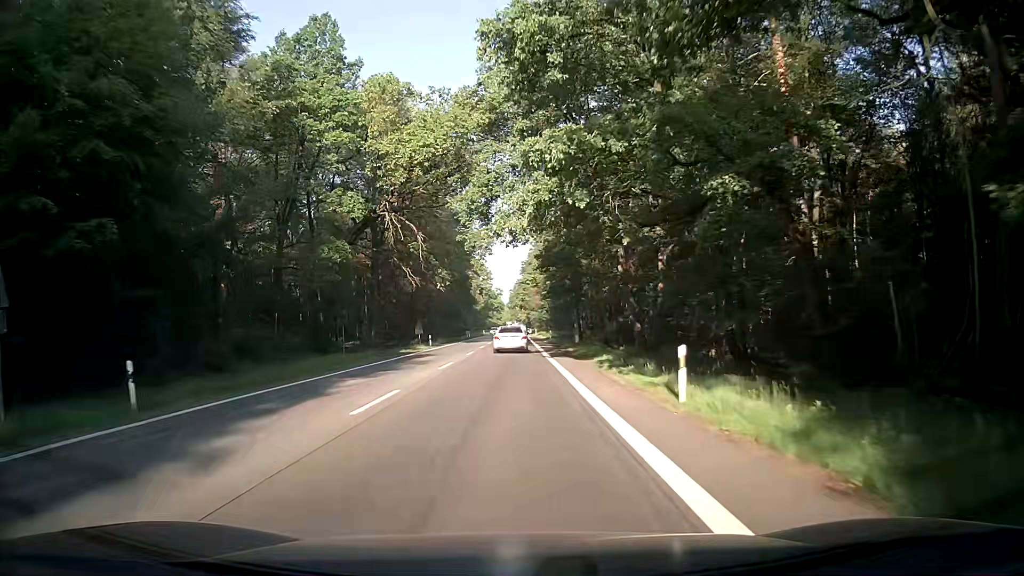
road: secondary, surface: asphalt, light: Day
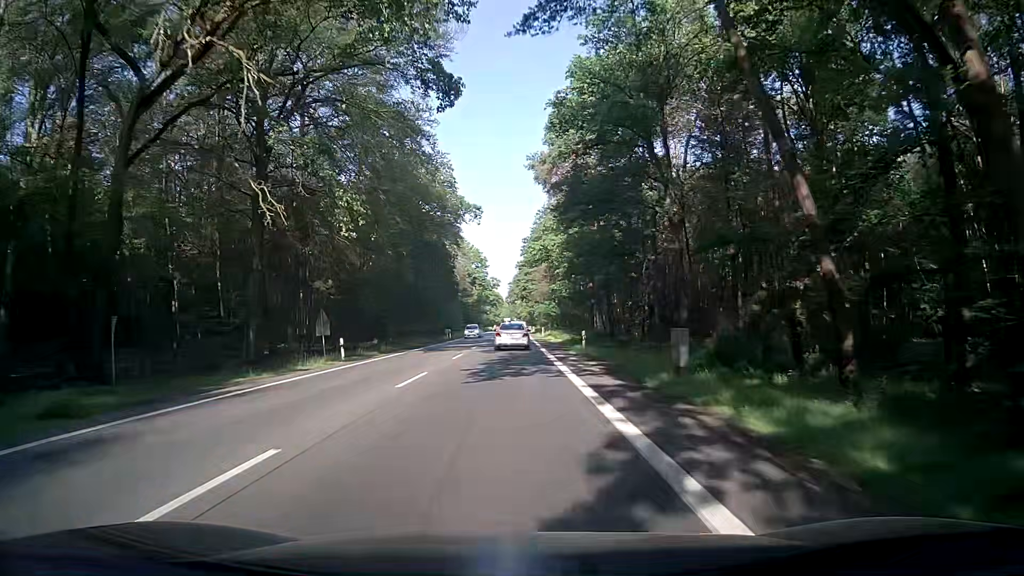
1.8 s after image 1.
(+0.4, +32.0) m; +2°
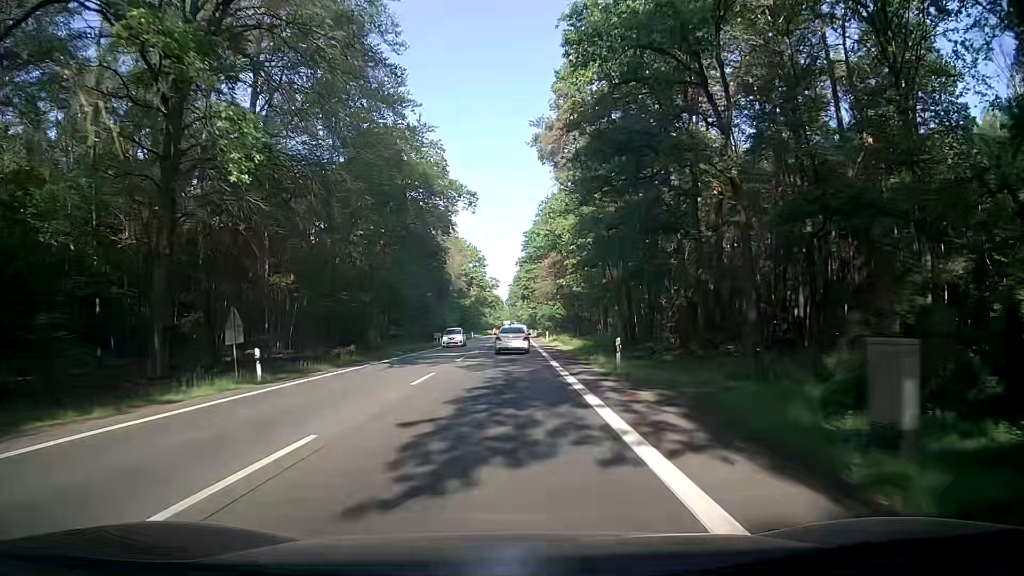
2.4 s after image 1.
(-0.1, +10.7) m; 0°
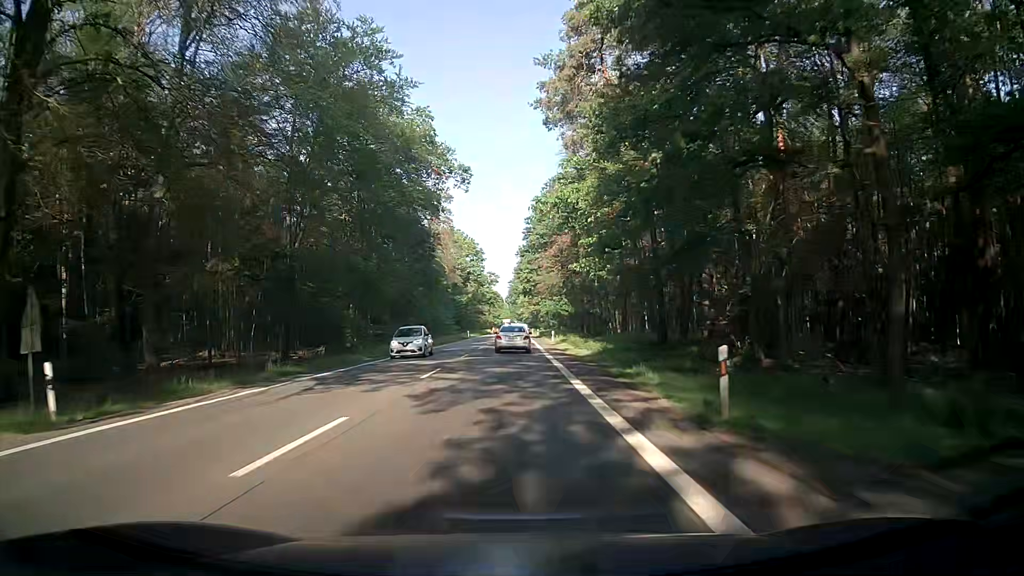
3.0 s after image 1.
(-0.1, +10.7) m; -1°
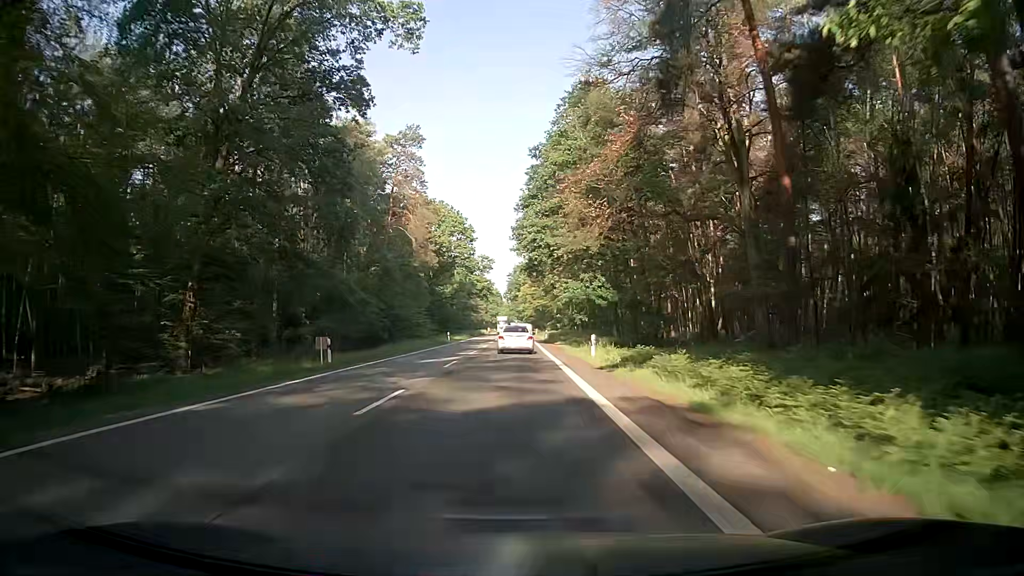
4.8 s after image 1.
(-0.3, +32.0) m; -1°
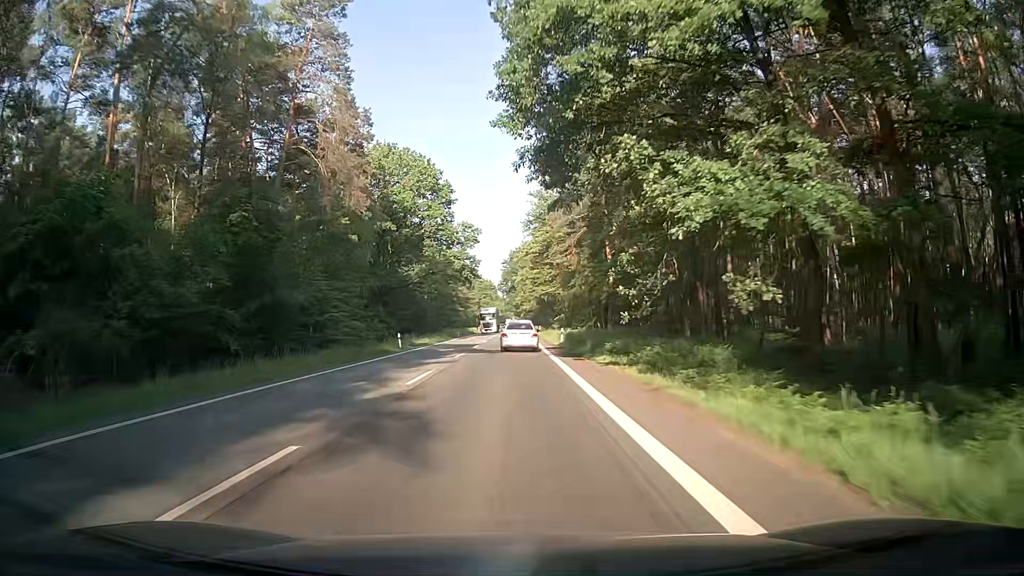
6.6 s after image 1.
(+0.3, +31.5) m; +2°
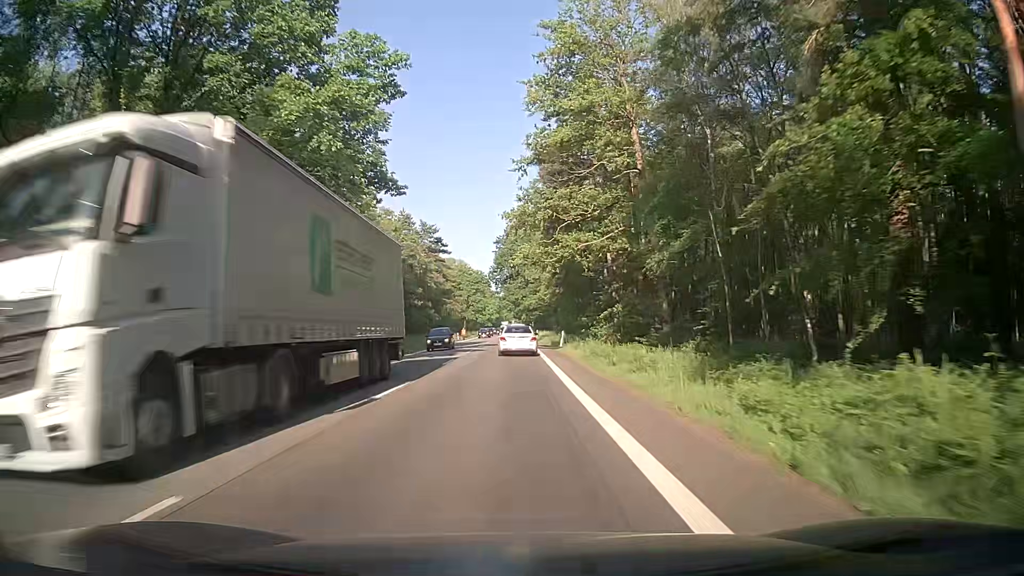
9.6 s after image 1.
(-0.5, +51.0) m; -1°
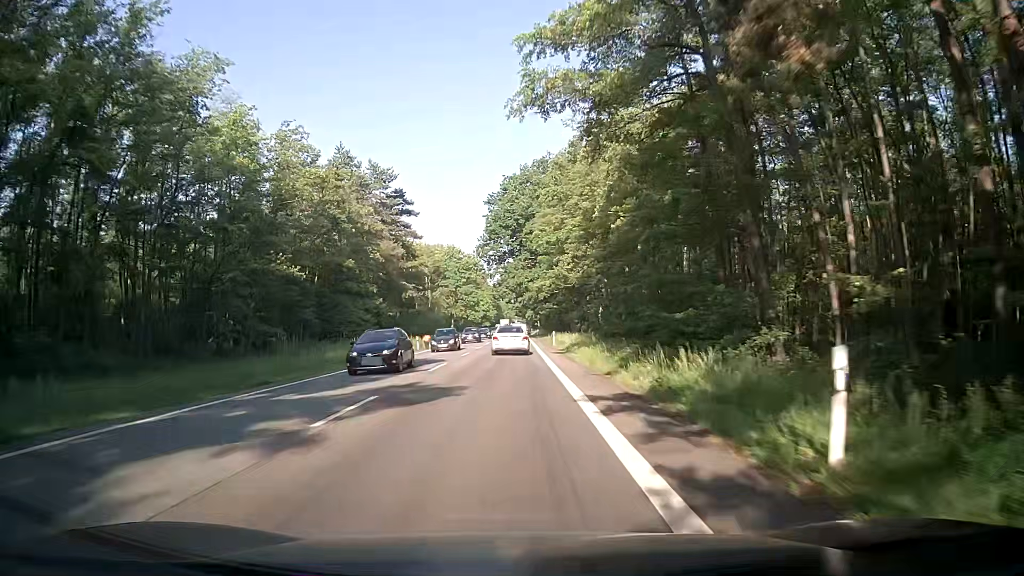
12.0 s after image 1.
(+0.1, +40.4) m; 0°
(0, +10) (0, +20) (0, +30) (0, +40) (0, +50) (0, +60) (0, +70) (0, +80) (0, +90) (0, +100) m
